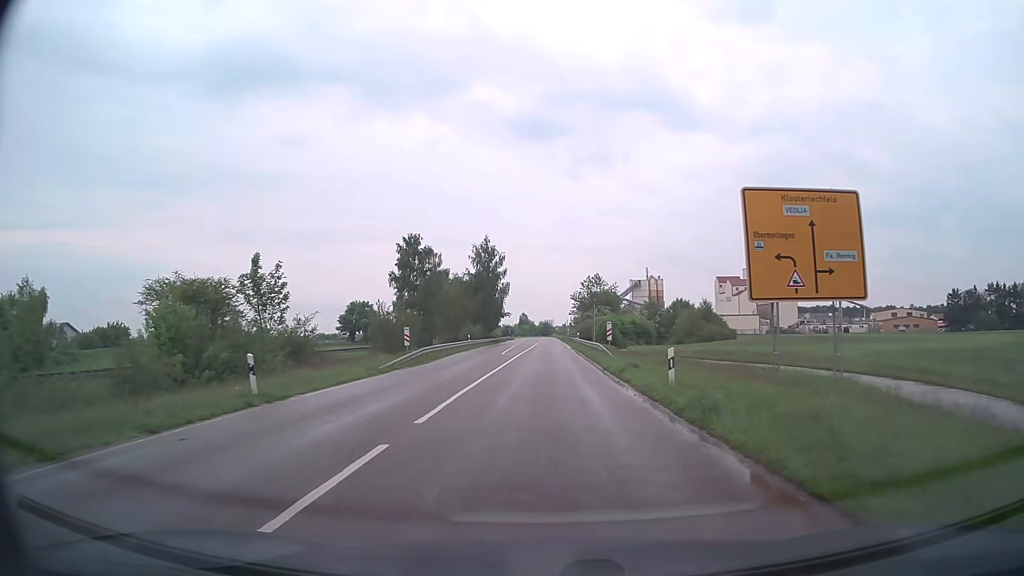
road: secondary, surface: asphalt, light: Day
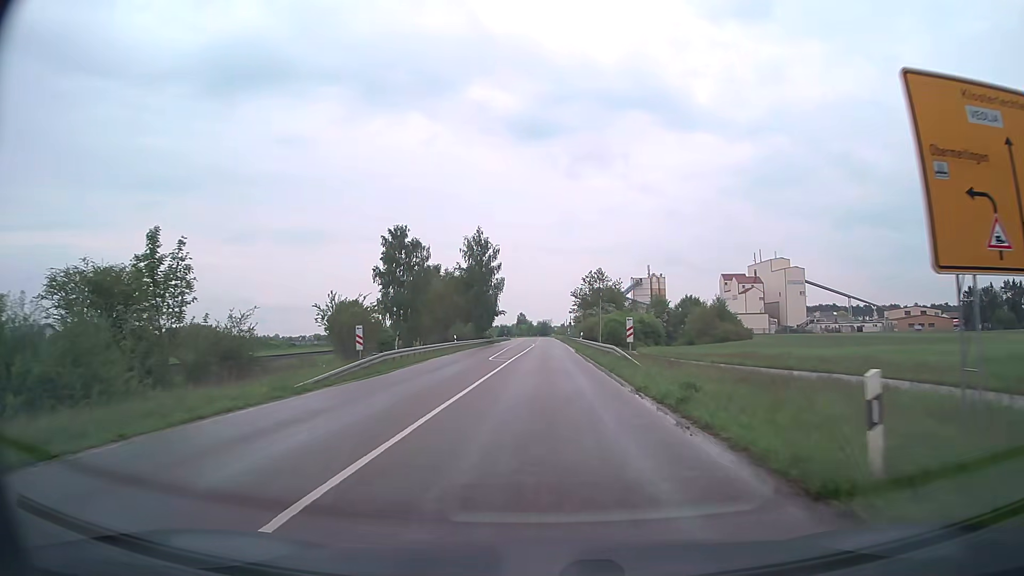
(0.0, +9.3) m; 0°
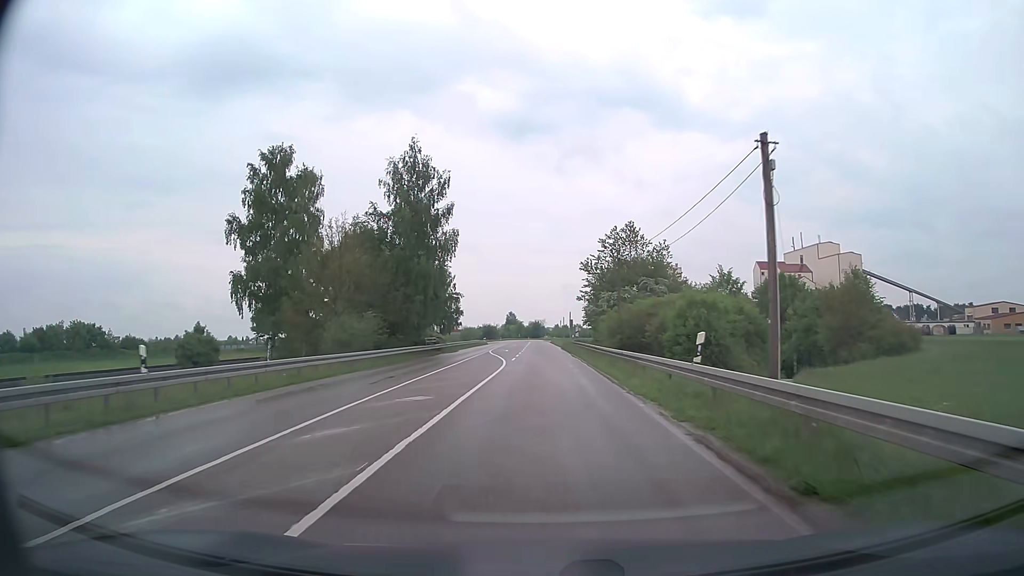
(+0.3, +46.2) m; +1°
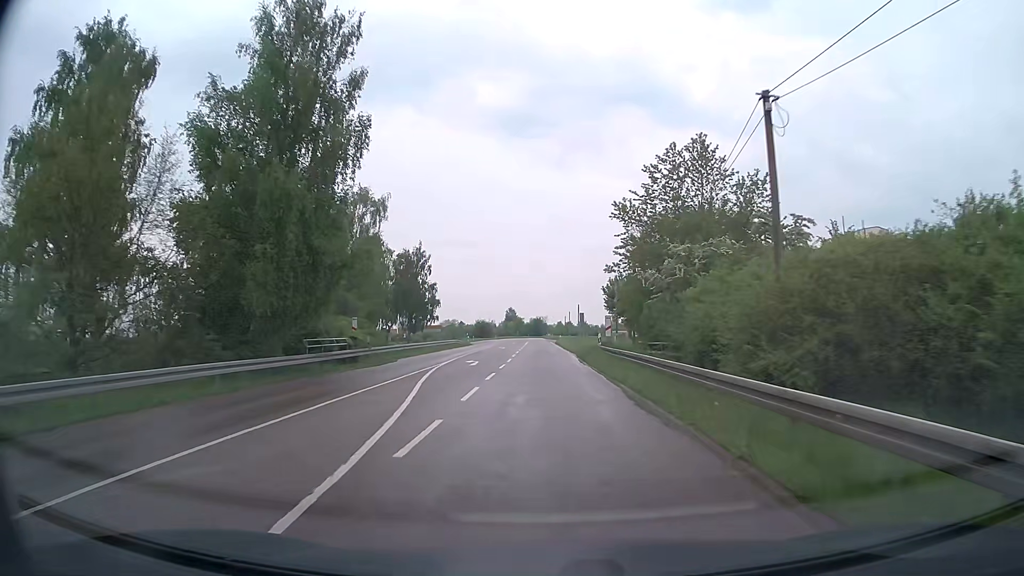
(0.0, +27.8) m; 0°
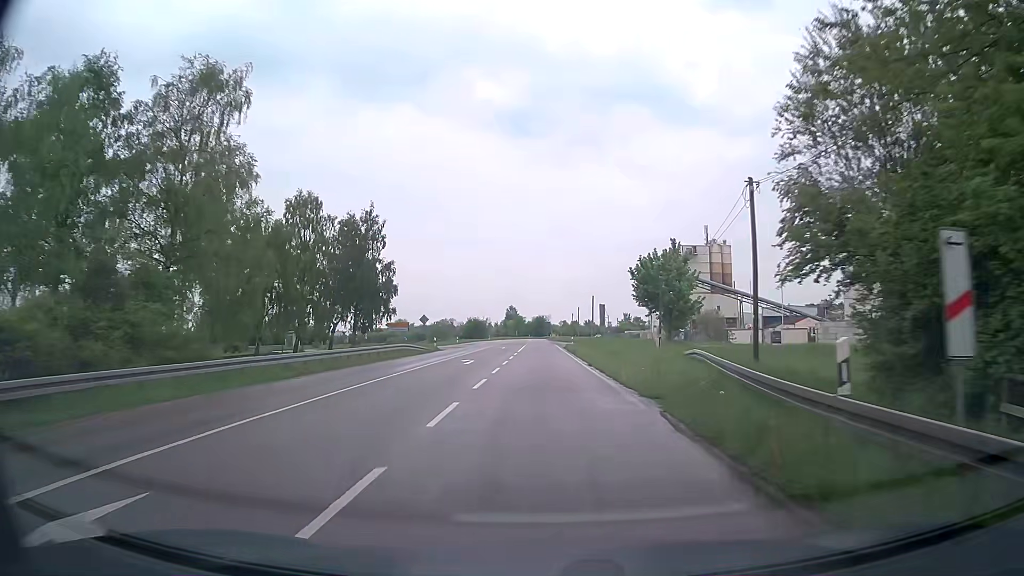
(-0.1, +28.0) m; 0°
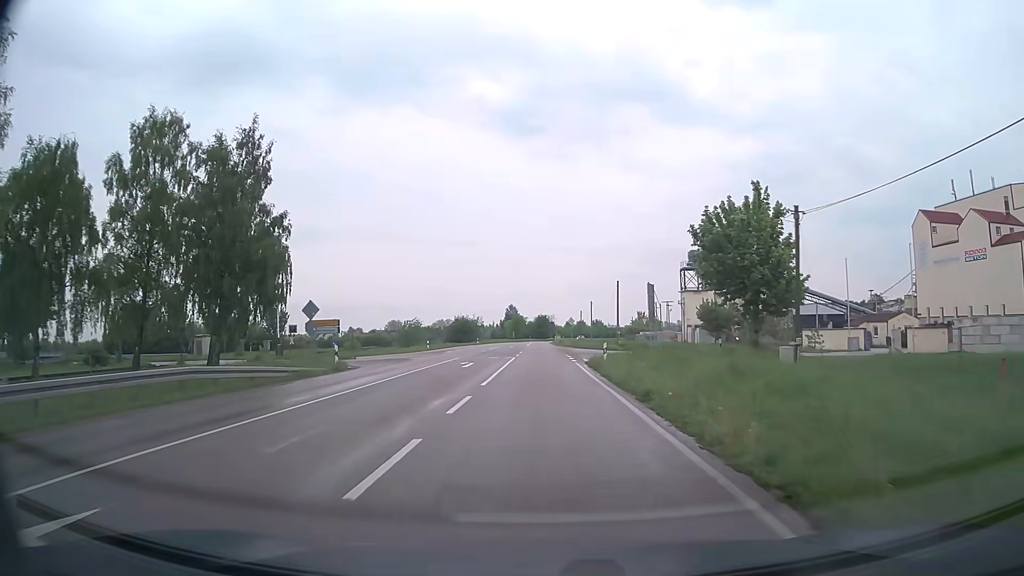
(0.0, +28.1) m; 0°
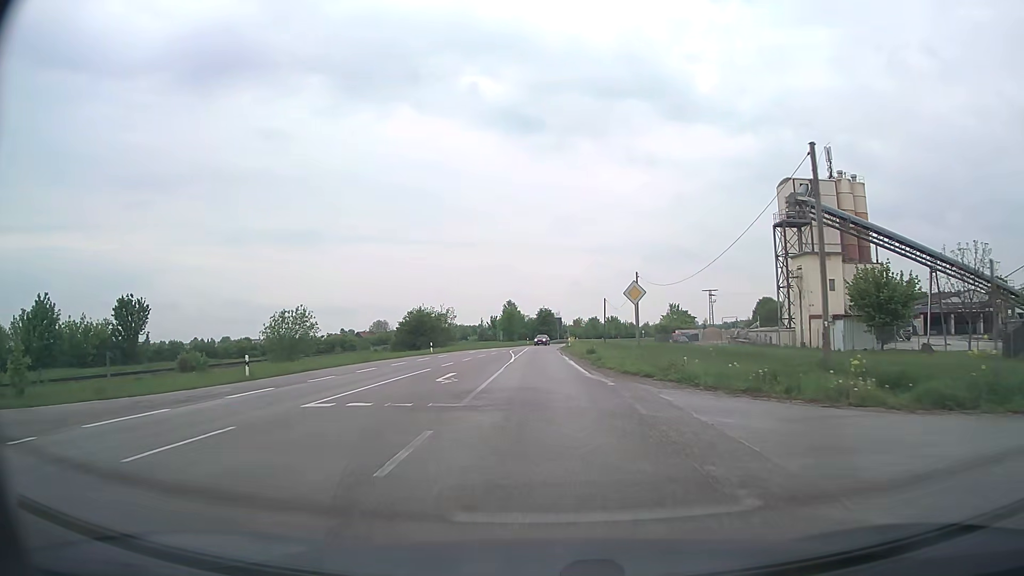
(-0.1, +46.8) m; 0°
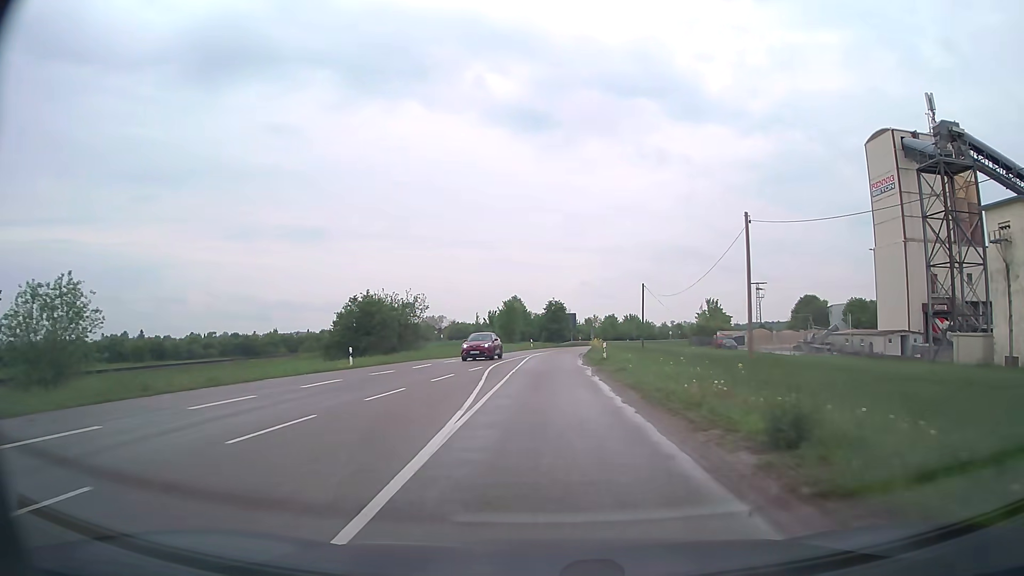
(-0.3, +27.7) m; -1°
(0, +10) (0, +20) (0, +30) (+1, +40) (+1, +50) (+2, +60) (+4, +70) (+5, +80) (+7, +90) (+10, +99) m
